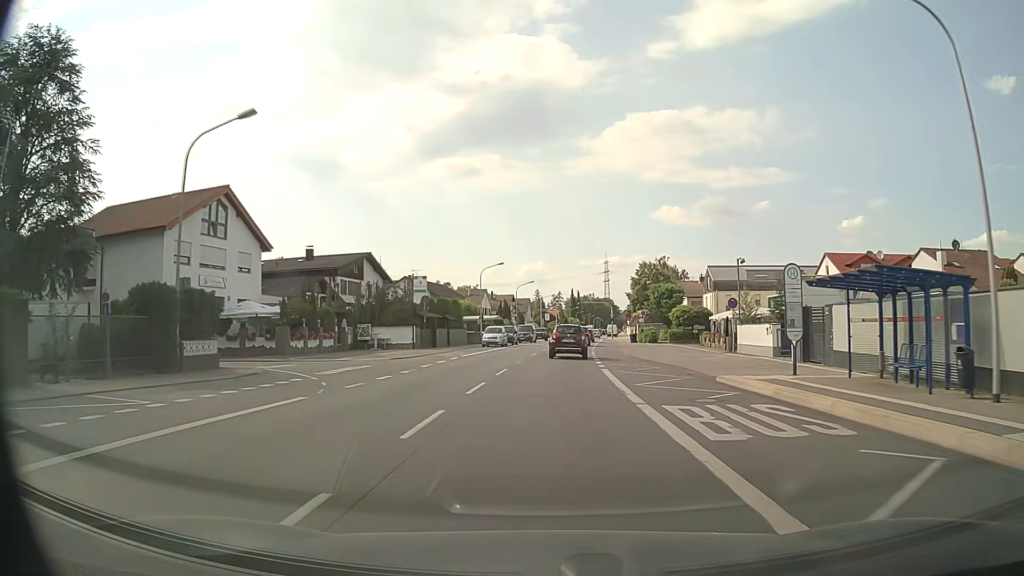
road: primary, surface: asphalt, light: Day
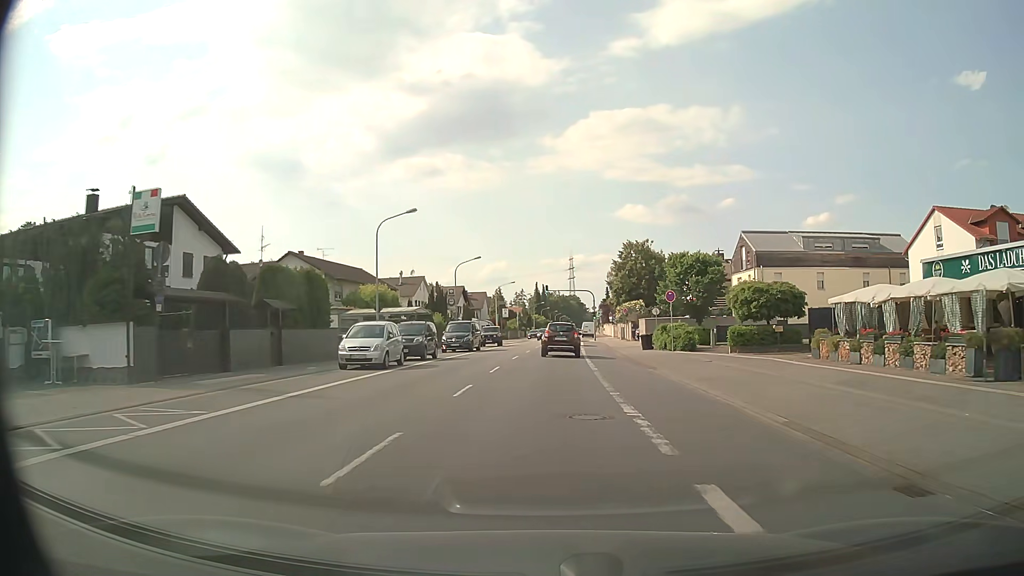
(+0.8, +29.7) m; +3°
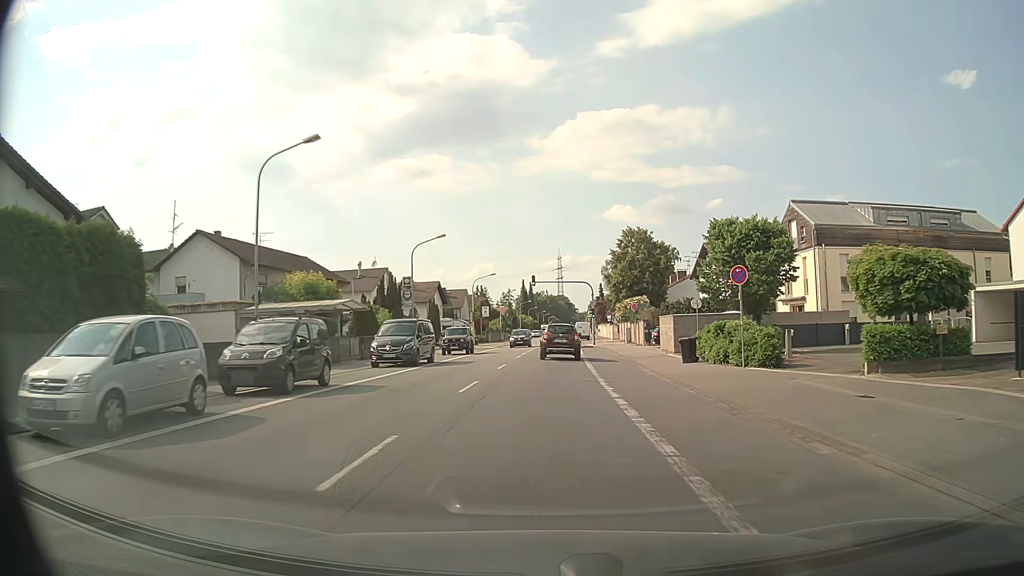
(+0.1, +14.8) m; +1°
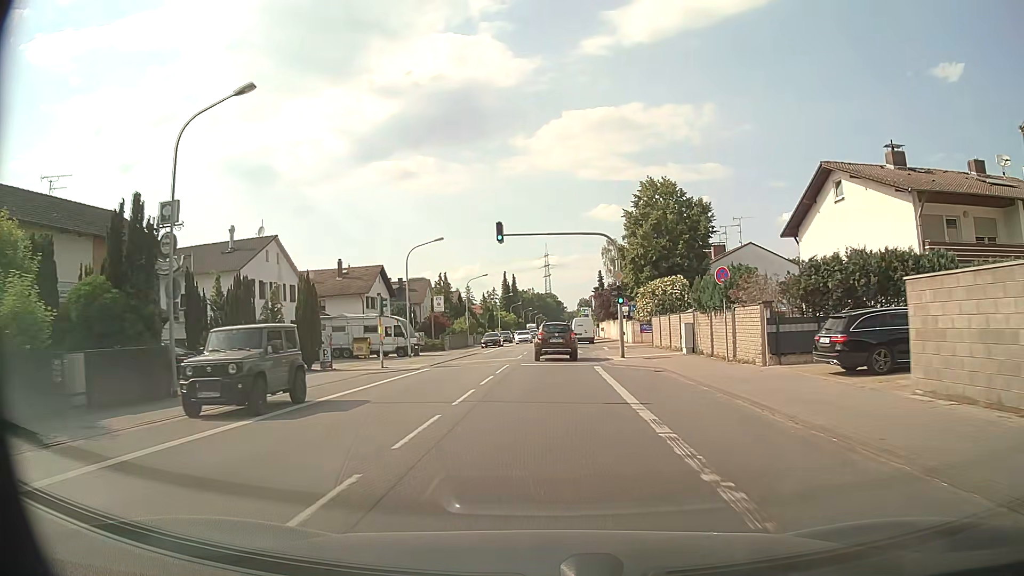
(+0.4, +29.2) m; +1°
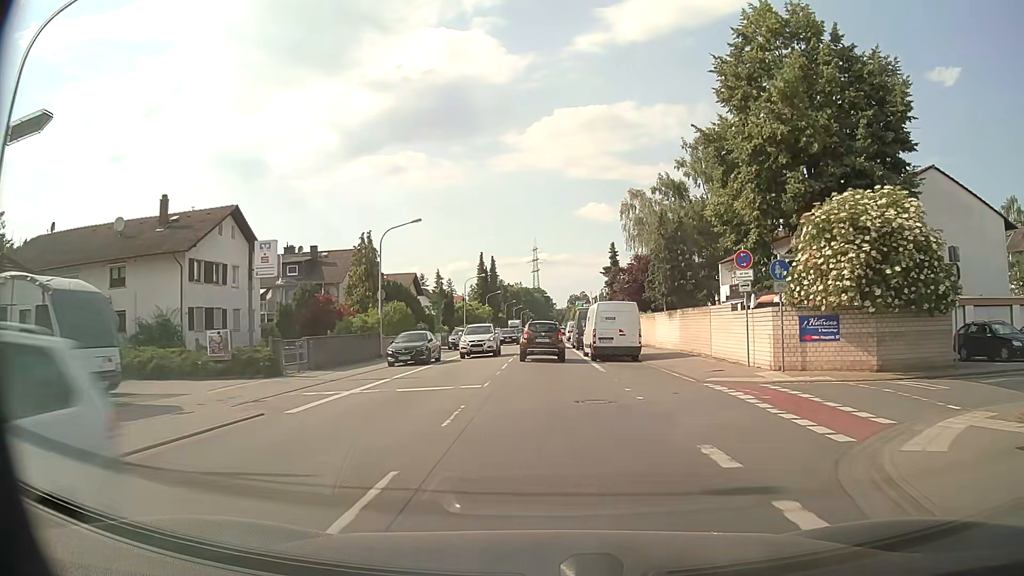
(+0.1, +35.6) m; +1°
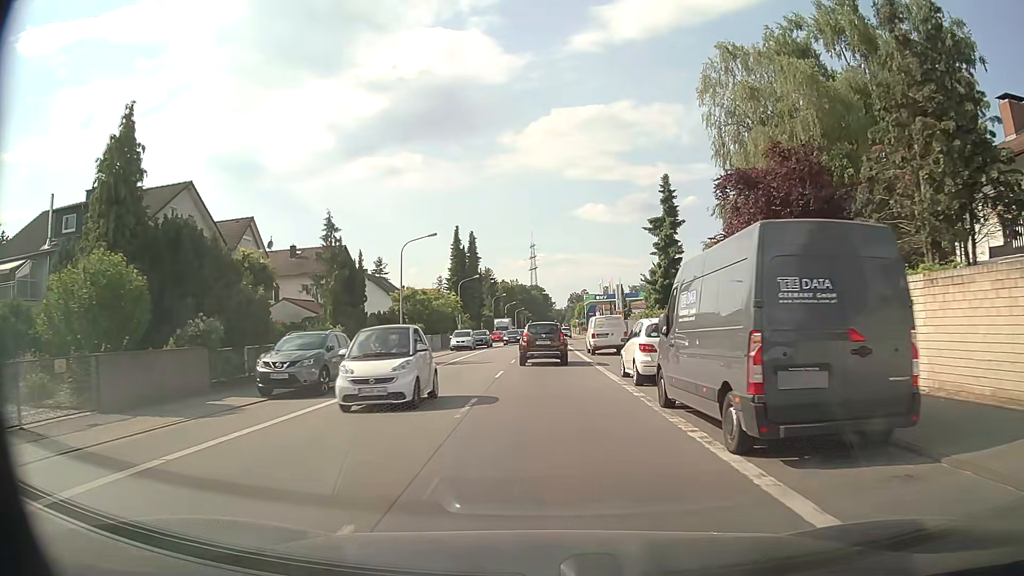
(-0.1, +34.8) m; 0°
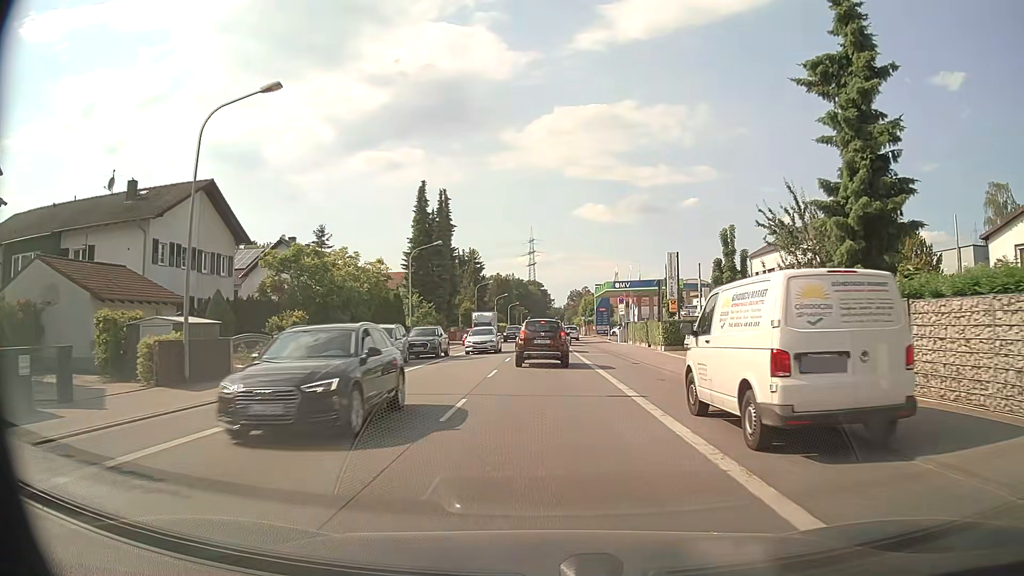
(-0.1, +27.2) m; 0°
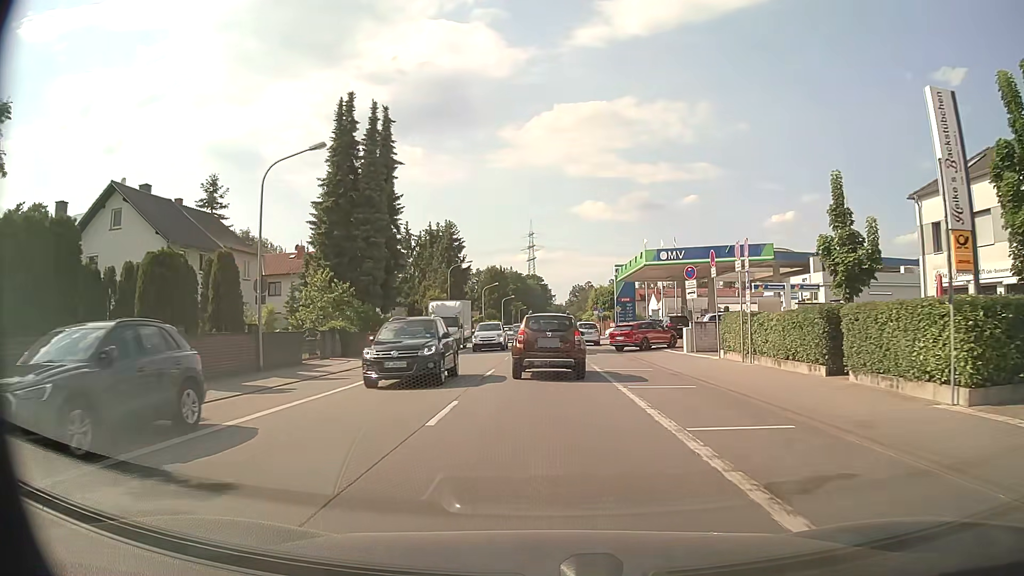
(+0.2, +26.4) m; +1°
(0, +10) (0, +20) (0, +30) (0, +40) (0, +50) (0, +60) (0, +70) (0, +80) (0, +90) (0, +100) m
